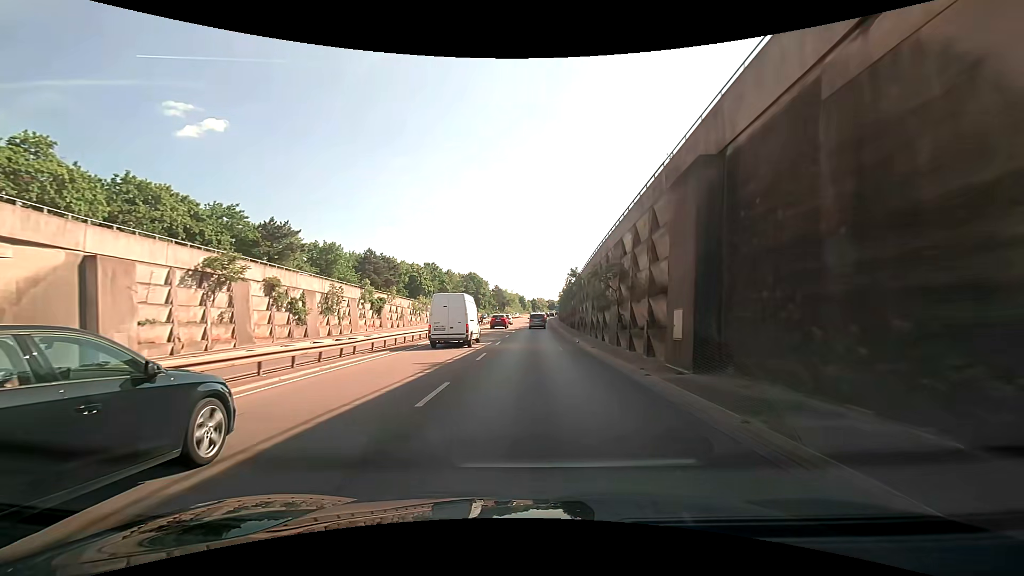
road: trunk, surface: asphalt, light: Day
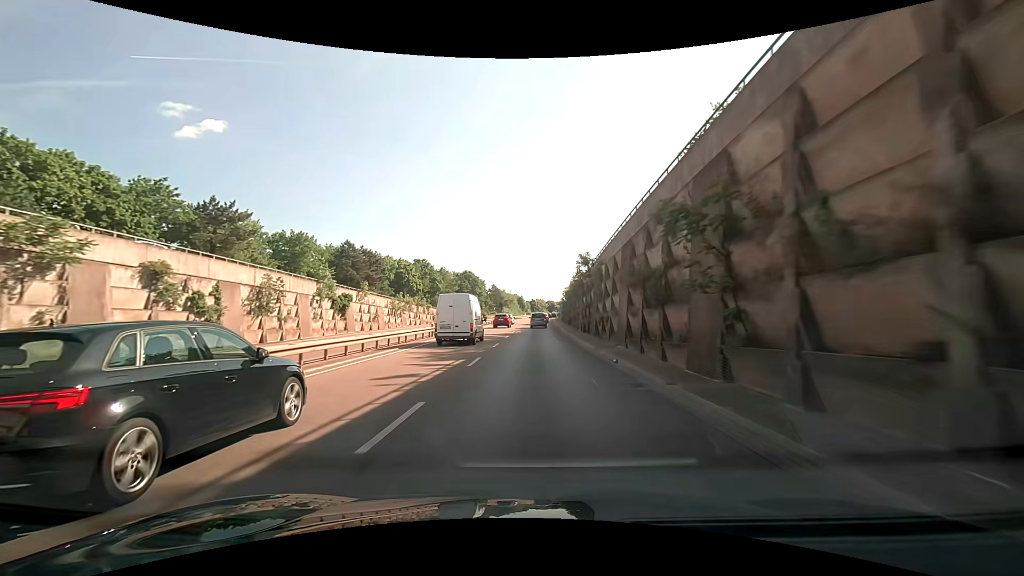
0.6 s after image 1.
(+0.3, +11.6) m; +2°
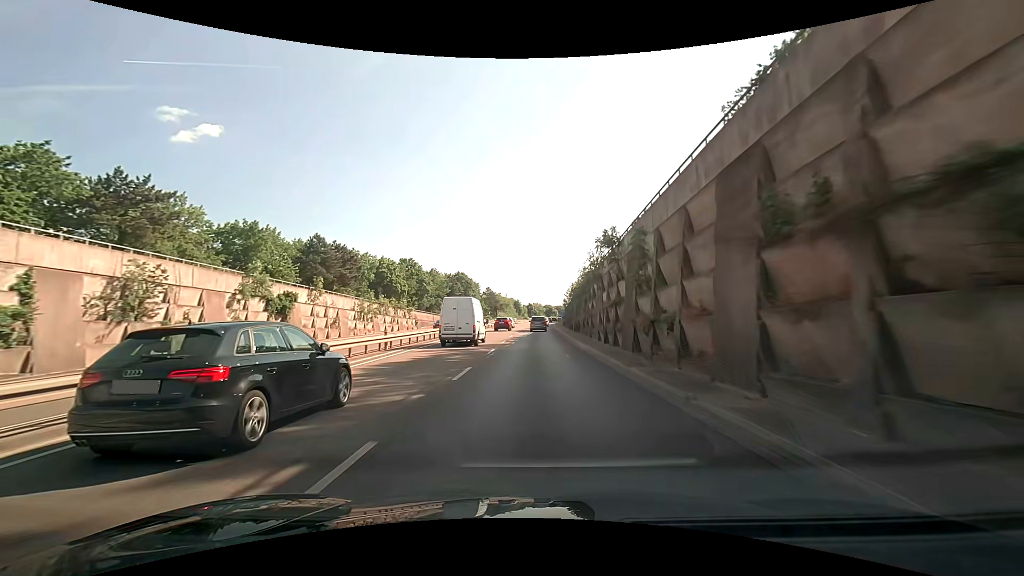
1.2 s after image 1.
(0.0, +11.5) m; 0°
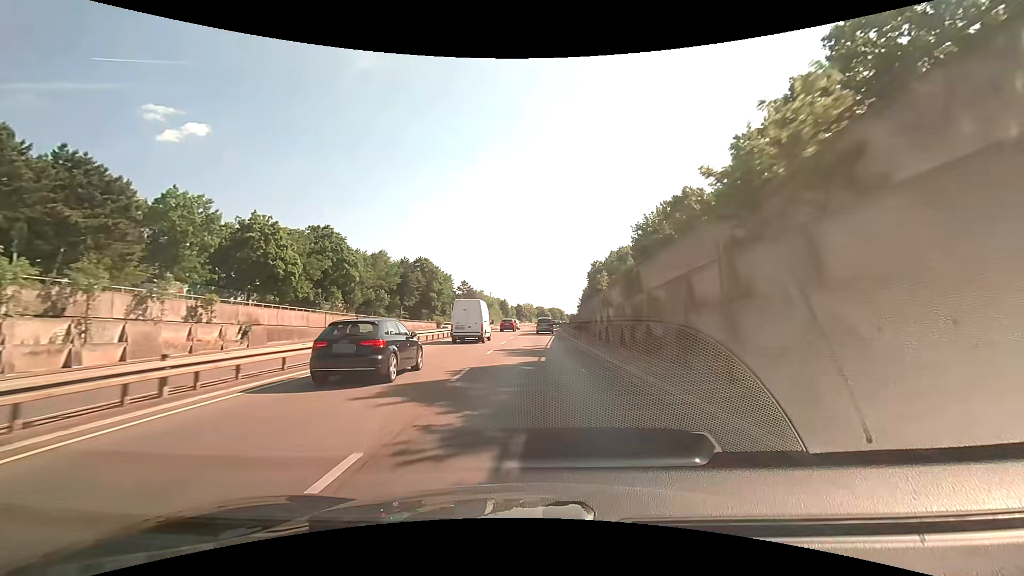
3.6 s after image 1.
(+0.4, +45.6) m; +1°
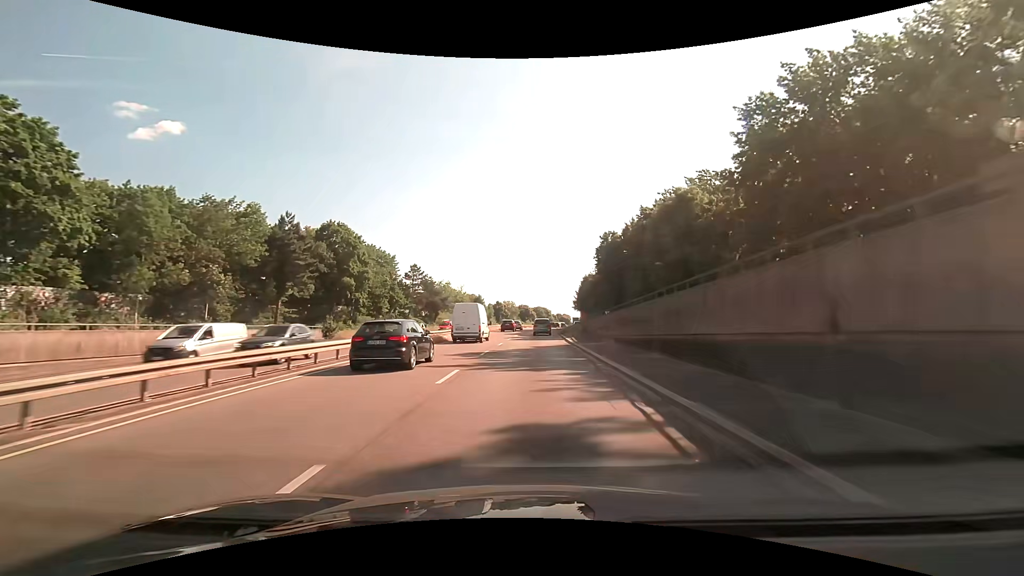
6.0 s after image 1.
(+0.9, +45.2) m; +2°
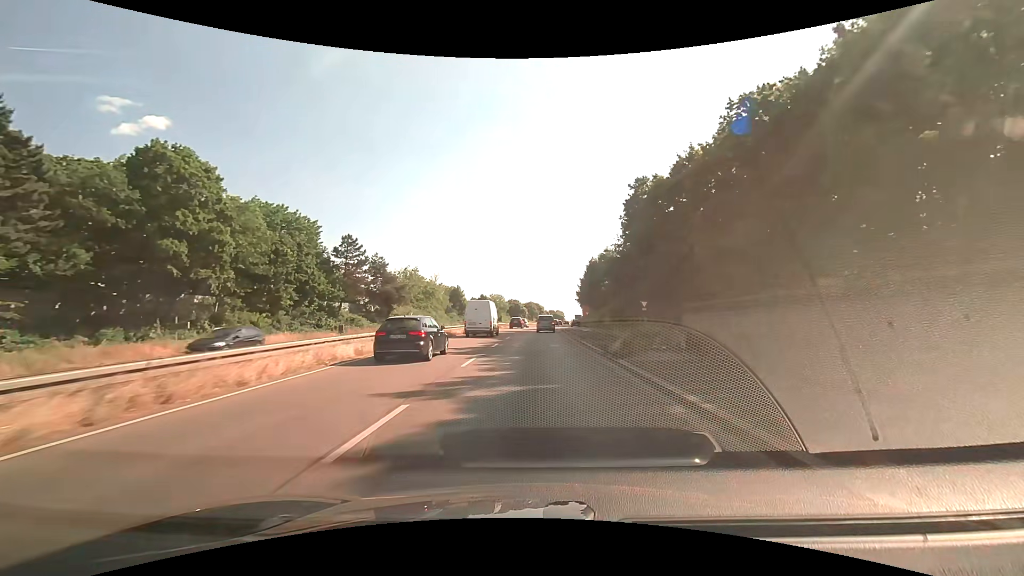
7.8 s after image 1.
(+0.3, +32.8) m; +1°
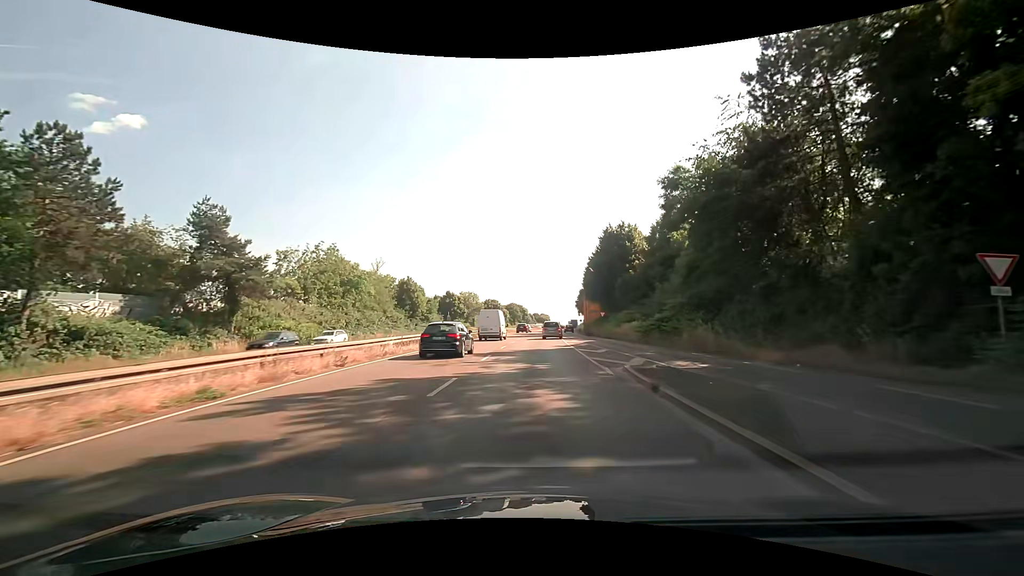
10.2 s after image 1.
(+0.5, +40.4) m; +2°
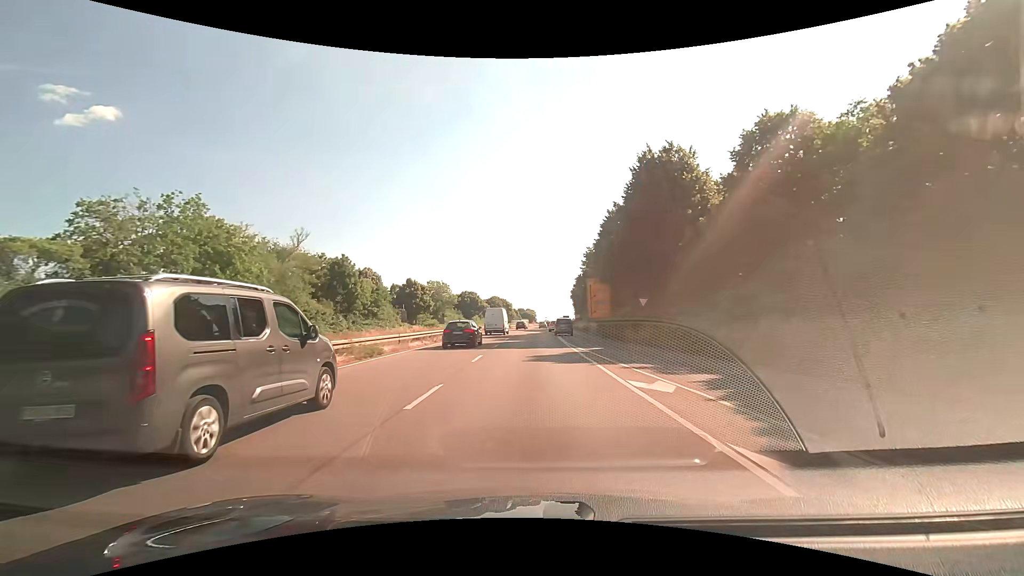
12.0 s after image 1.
(+0.4, +28.3) m; +2°
